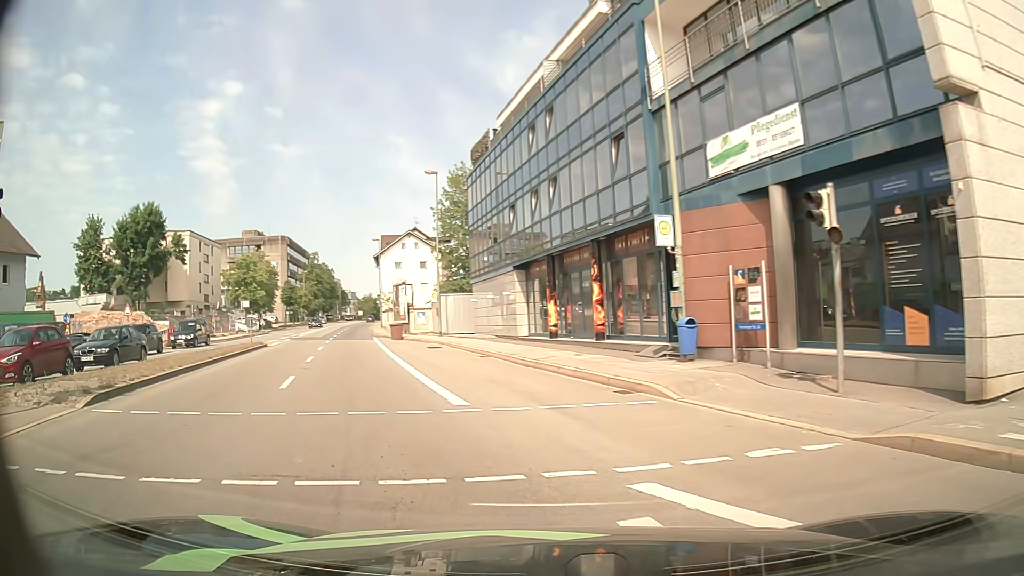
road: primary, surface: asphalt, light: Day
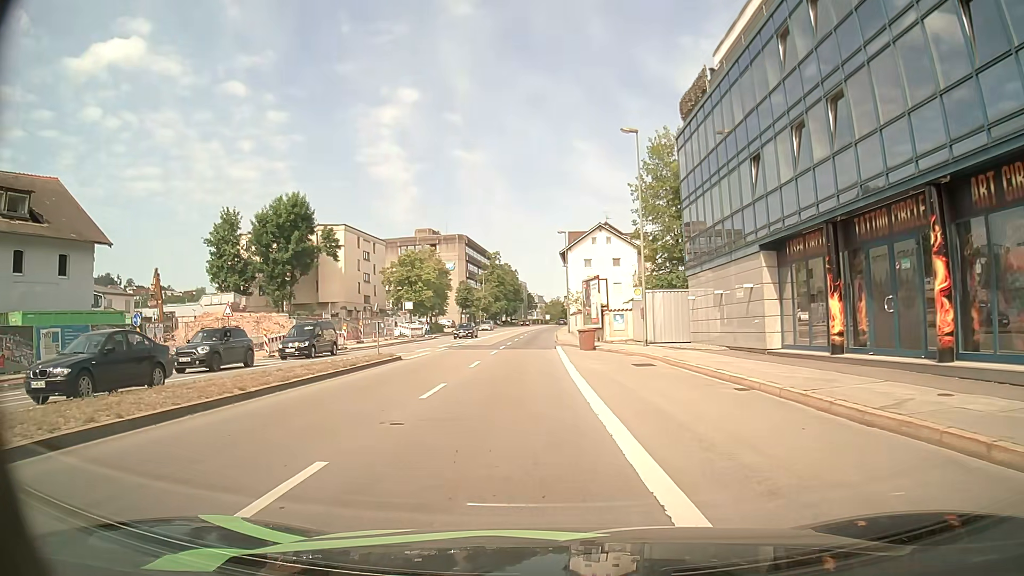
(-1.9, +10.4) m; -16°
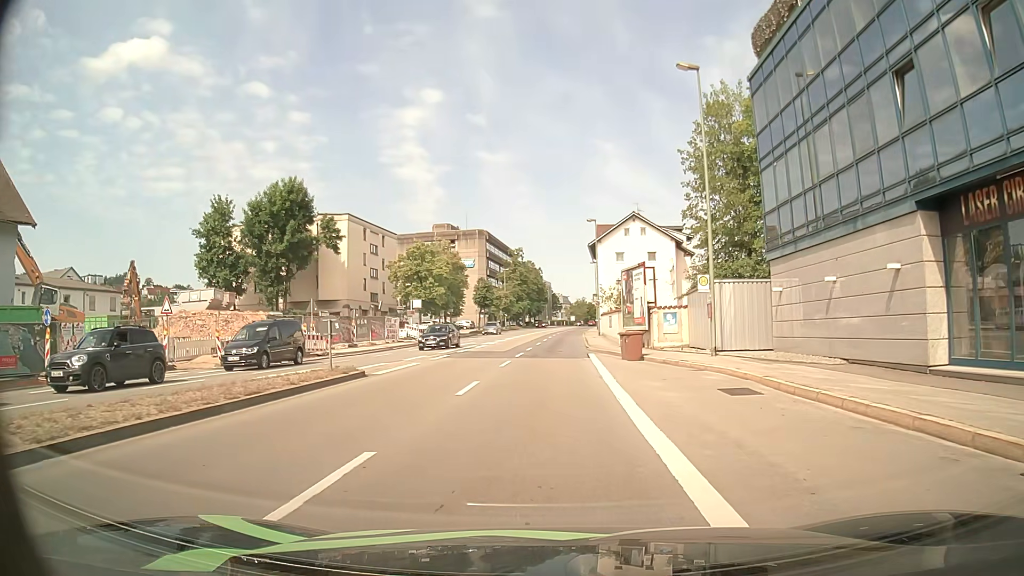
(-0.2, +8.6) m; -1°
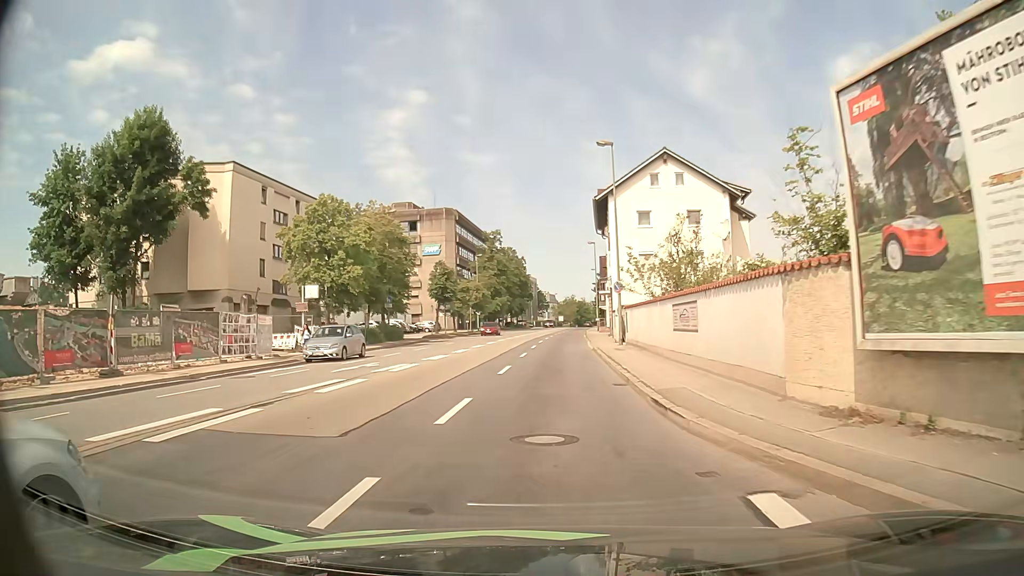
(-0.1, +25.7) m; +1°
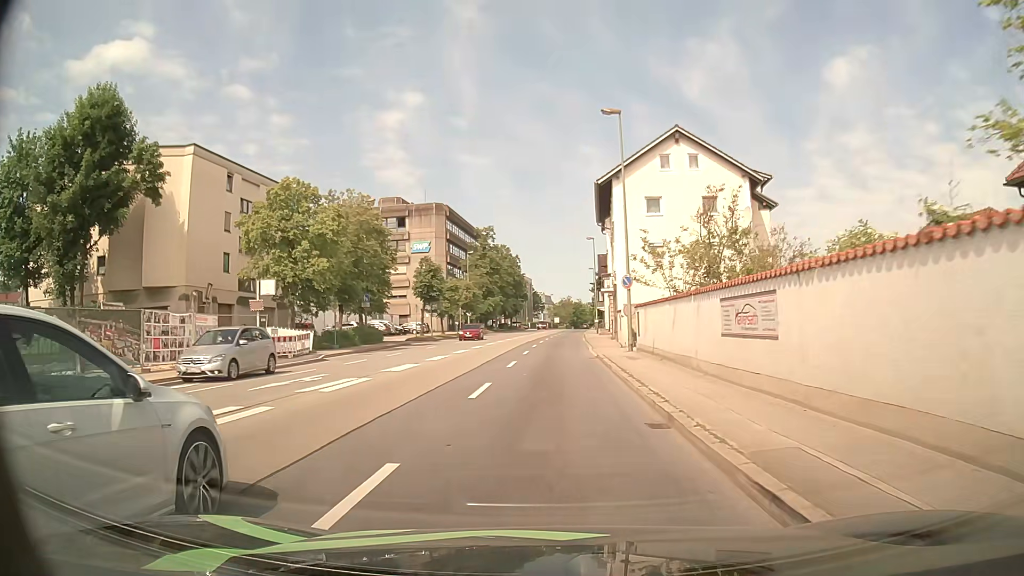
(0.0, +5.6) m; 0°
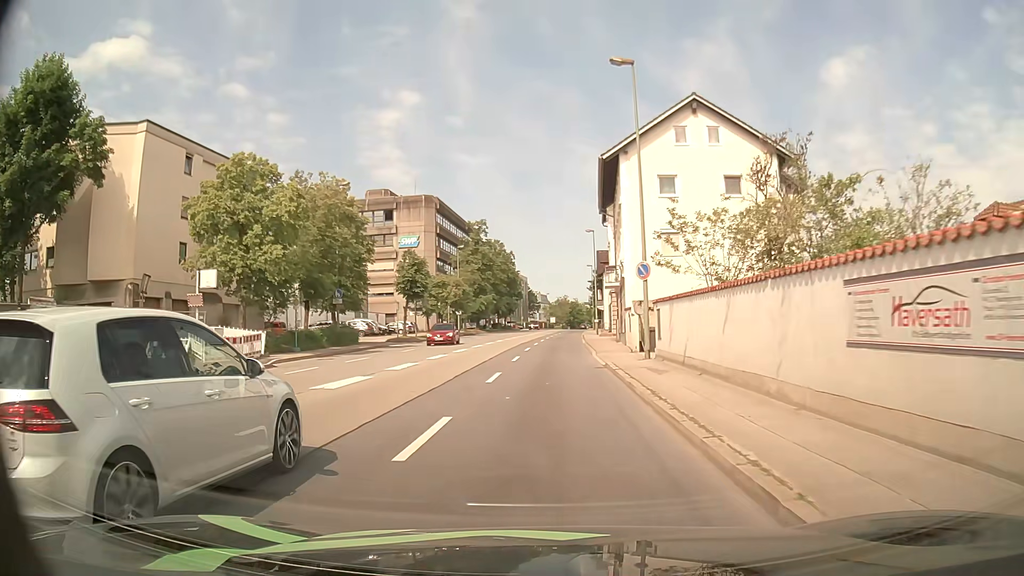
(0.0, +5.8) m; +1°
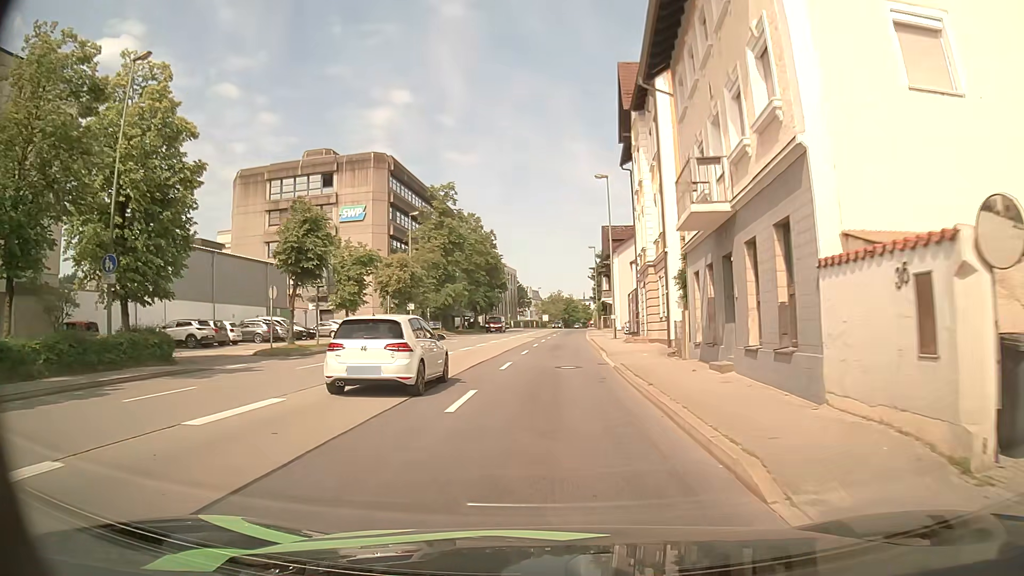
(+0.1, +23.8) m; +1°
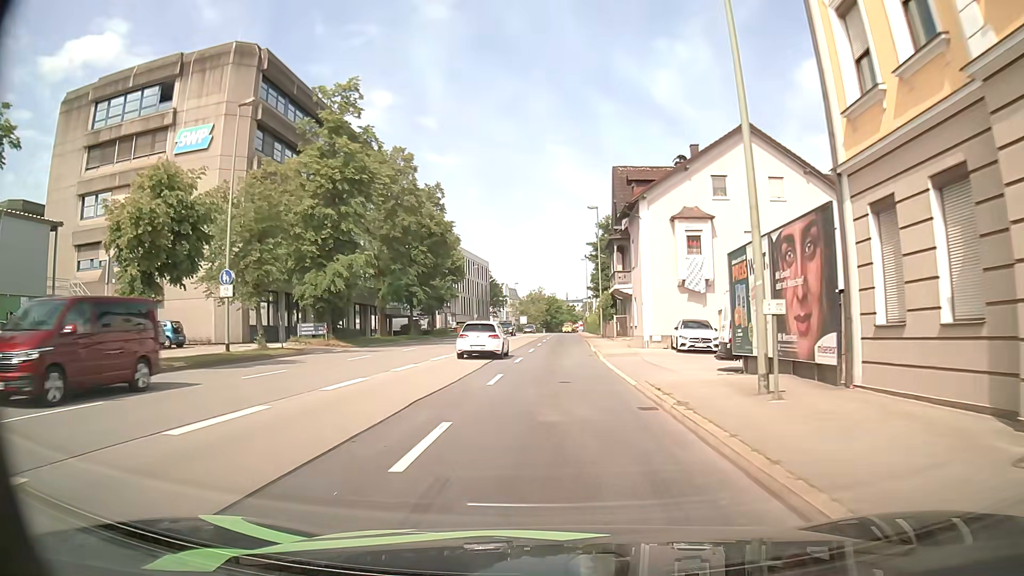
(0.0, +30.7) m; +1°
(0, +10) (0, +20) (0, +30) (0, +40) (+1, +50) (+1, +60) (+1, +70) (+1, +80) (+1, +90) (+1, +100) m
